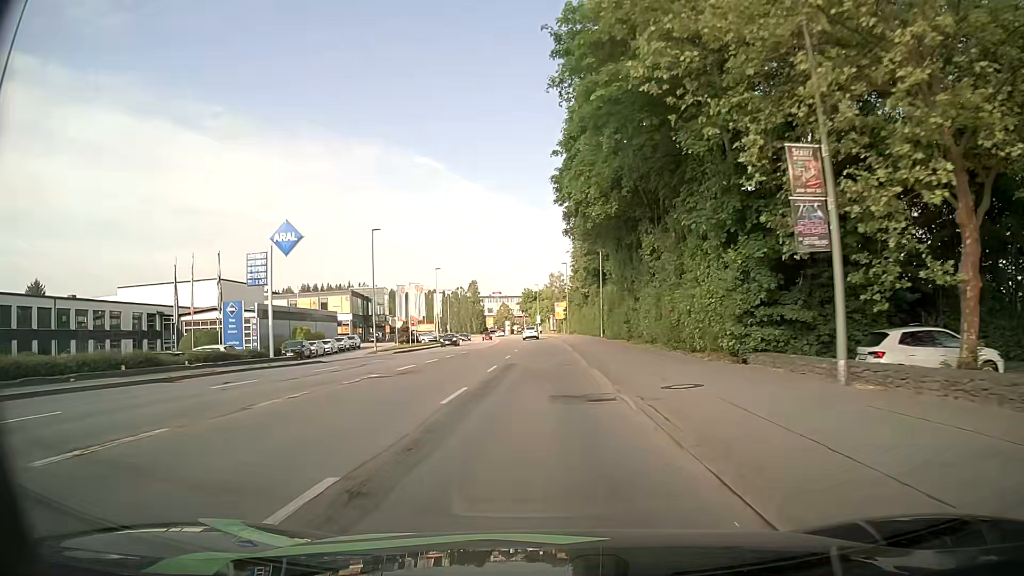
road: tertiary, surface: asphalt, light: Day
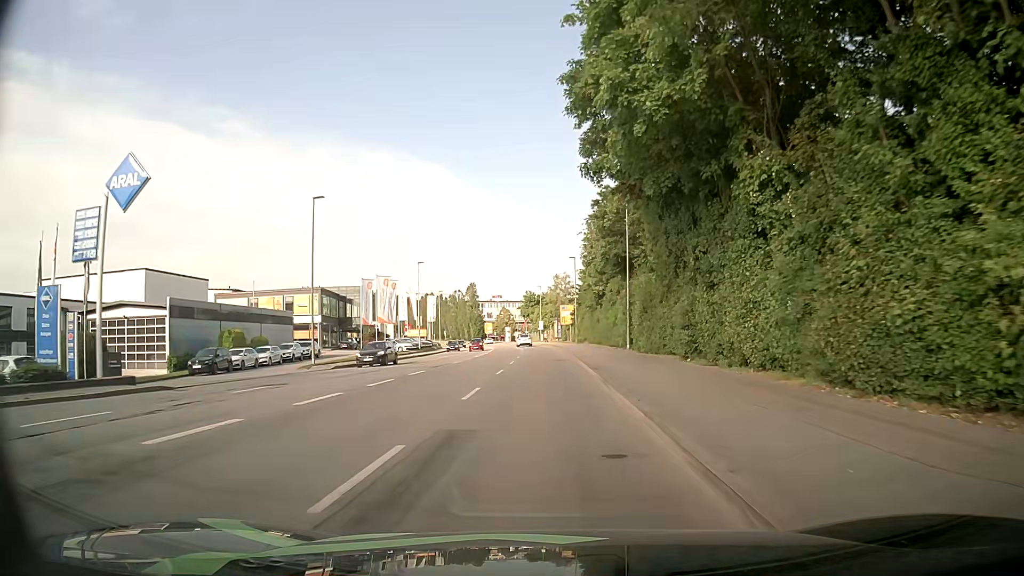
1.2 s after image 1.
(+0.2, +16.1) m; 0°
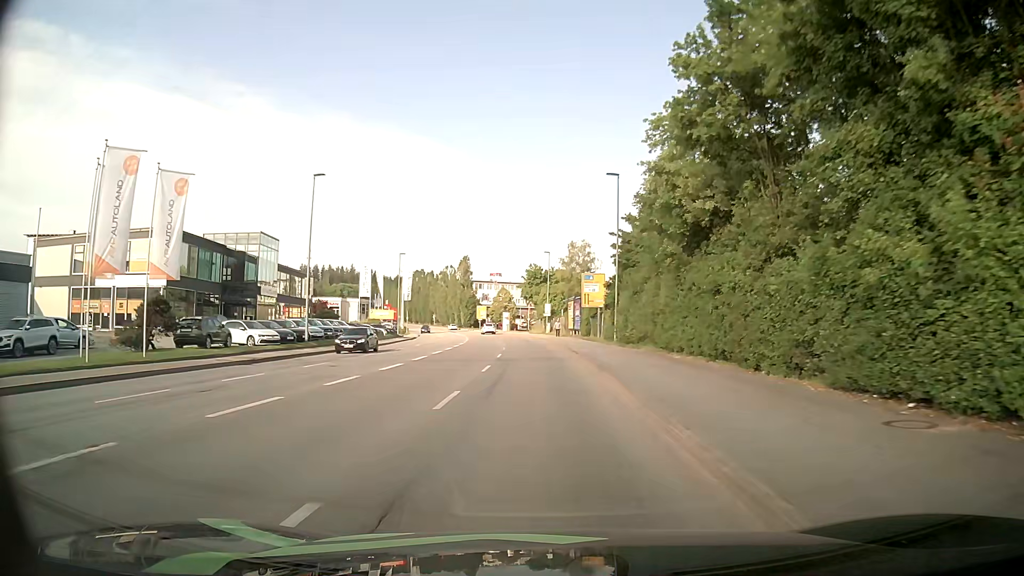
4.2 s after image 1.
(+0.2, +39.8) m; 0°
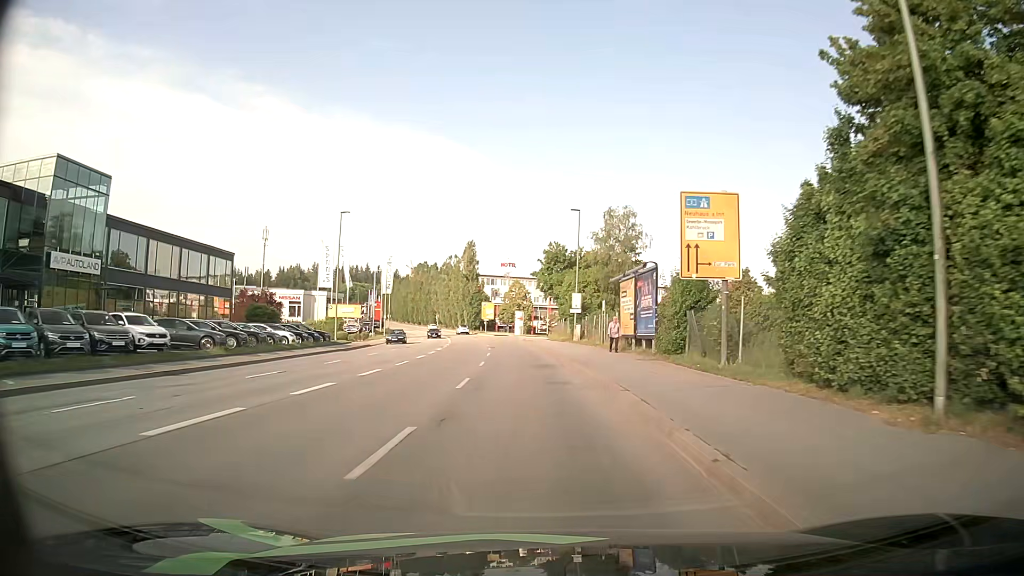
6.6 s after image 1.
(-0.4, +32.2) m; -1°
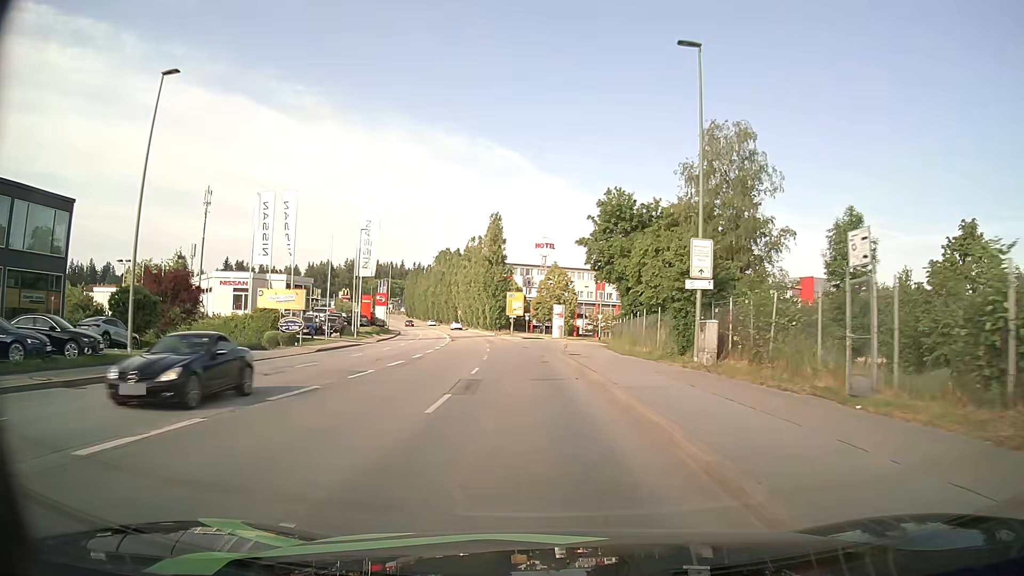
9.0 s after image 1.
(-1.1, +31.8) m; -4°
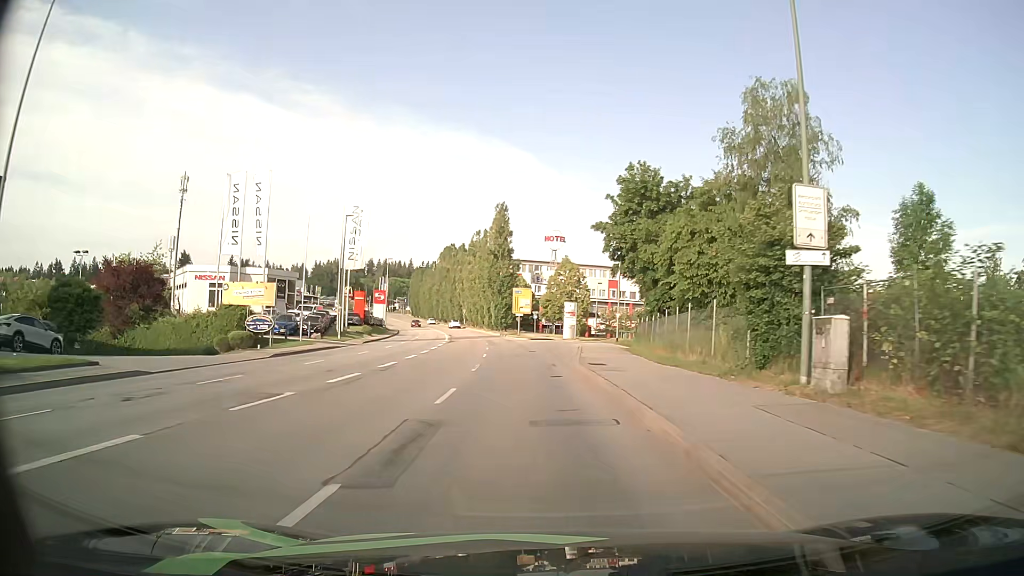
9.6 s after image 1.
(-0.1, +7.9) m; -1°
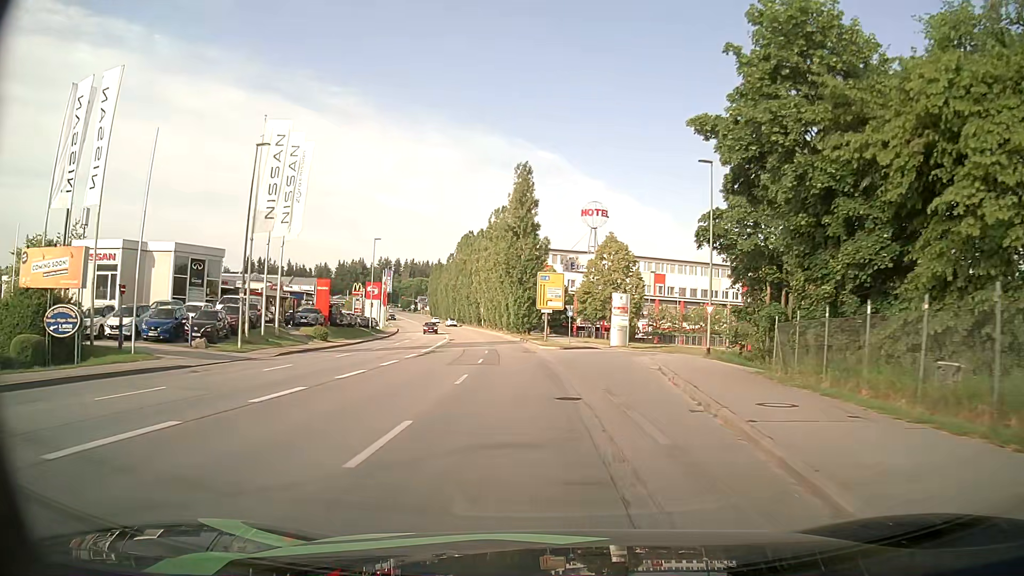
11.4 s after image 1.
(-0.6, +23.7) m; -3°
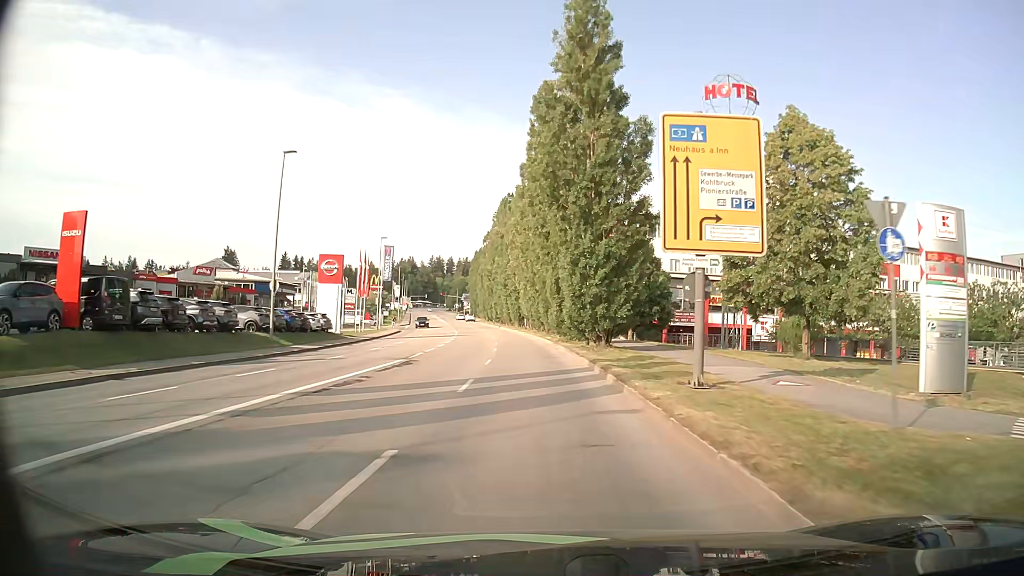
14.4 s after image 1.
(-1.7, +38.9) m; -5°
(0, +10) (0, +20) (-1, +30) (-1, +40) (-2, +50) (-3, +60) (-5, +70) (-6, +80) (-8, +90) (-9, +99) m
